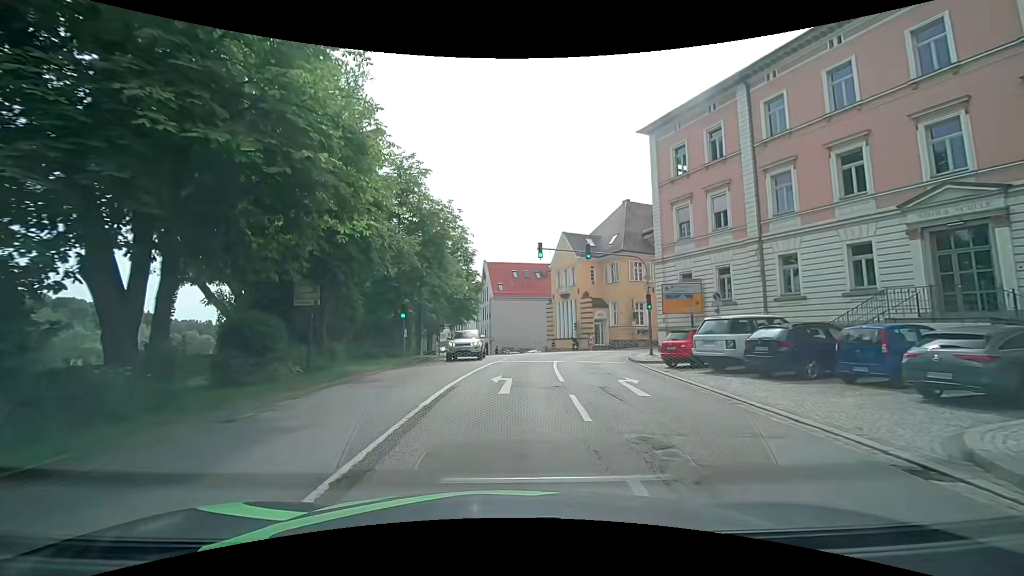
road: primary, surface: asphalt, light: Day
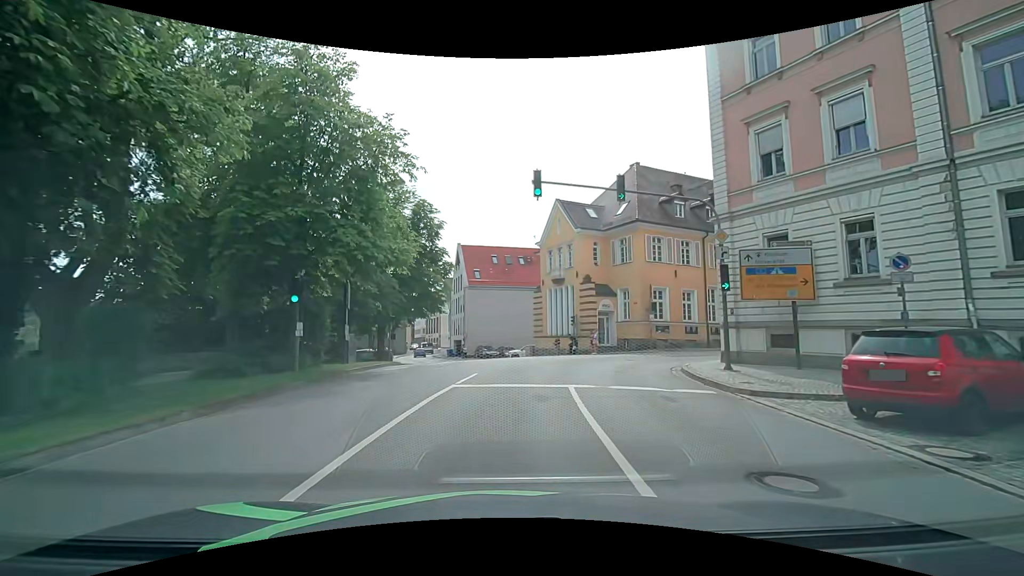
(0.0, +11.9) m; +2°
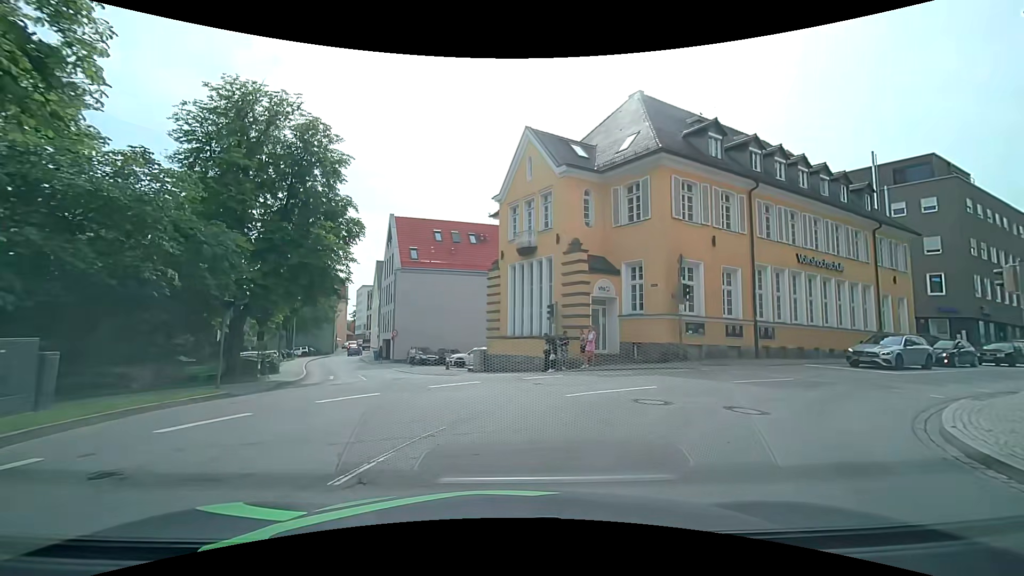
(+0.3, +14.3) m; +5°
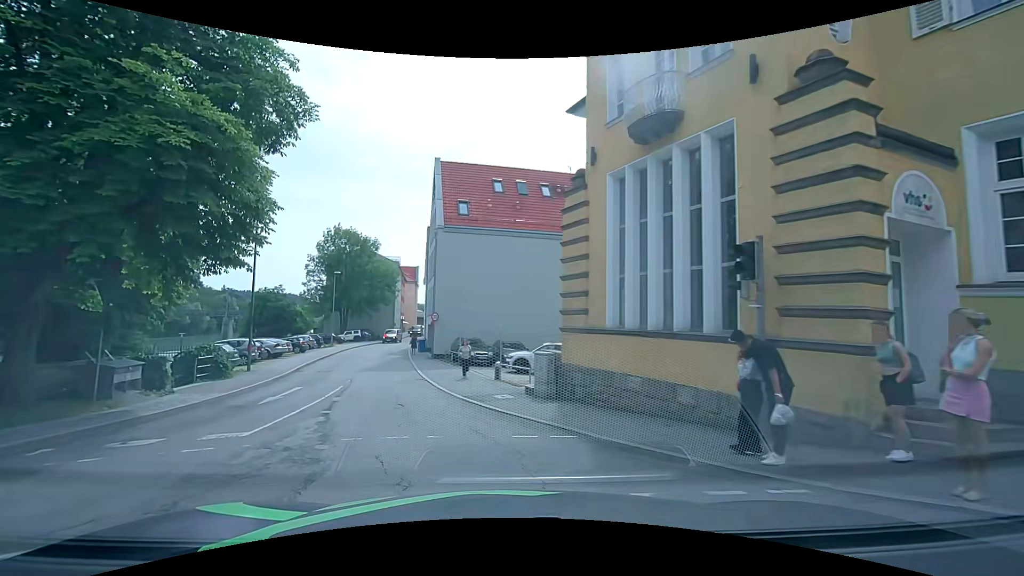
(-0.1, +14.7) m; -8°
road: tertiary
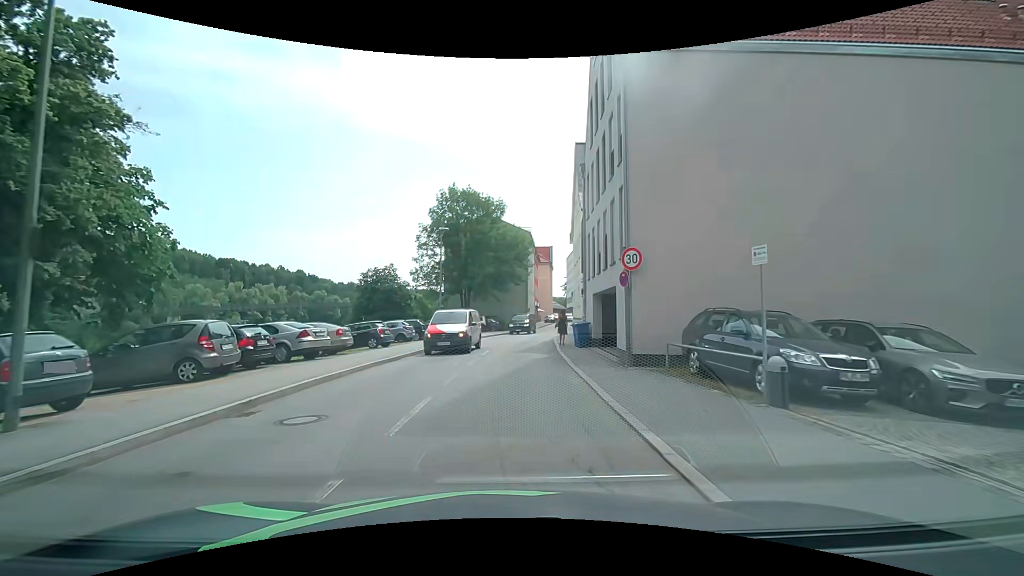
(-4.5, +19.9) m; -16°
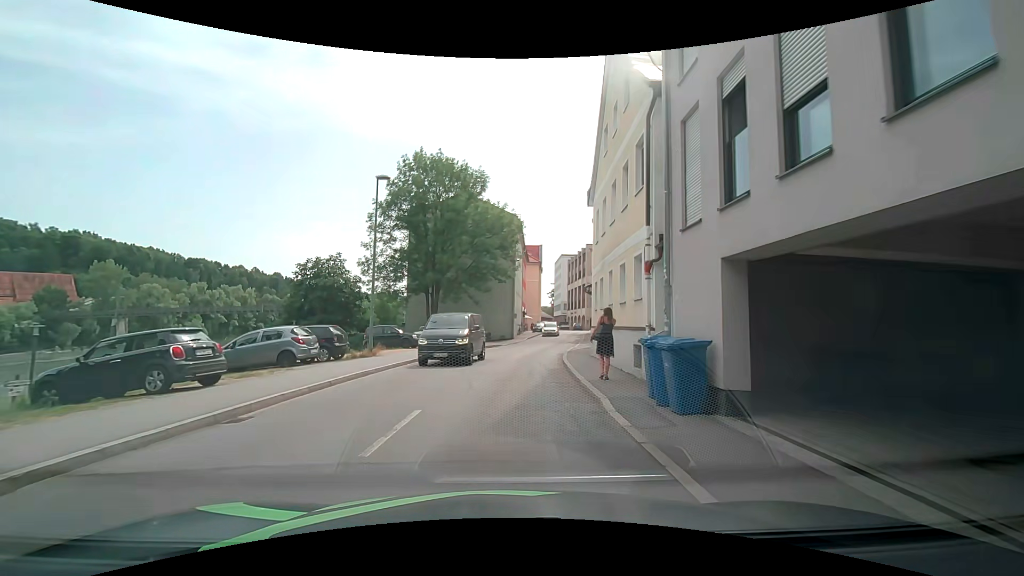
(+0.2, +14.2) m; -1°
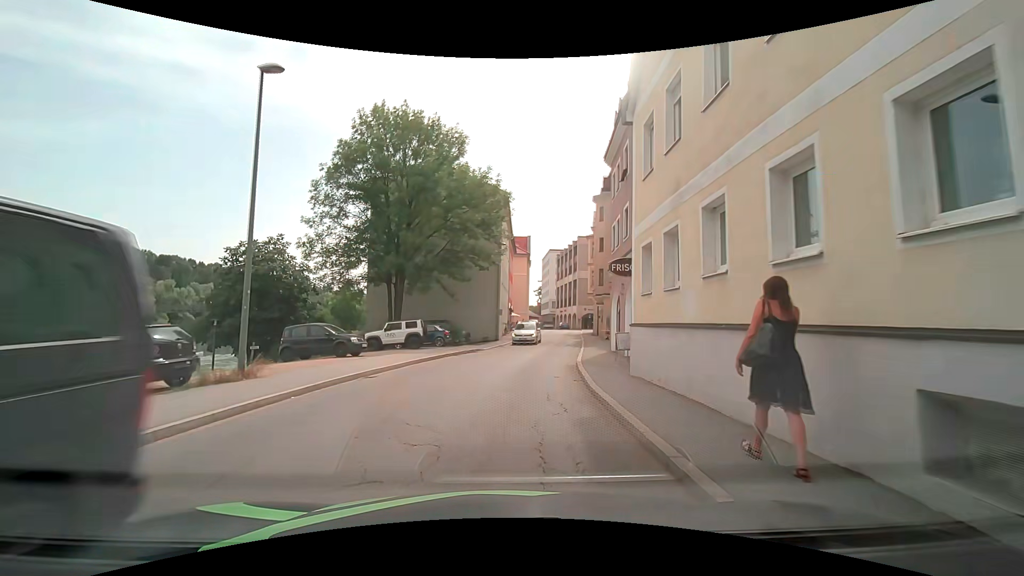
(+0.3, +9.2) m; +2°
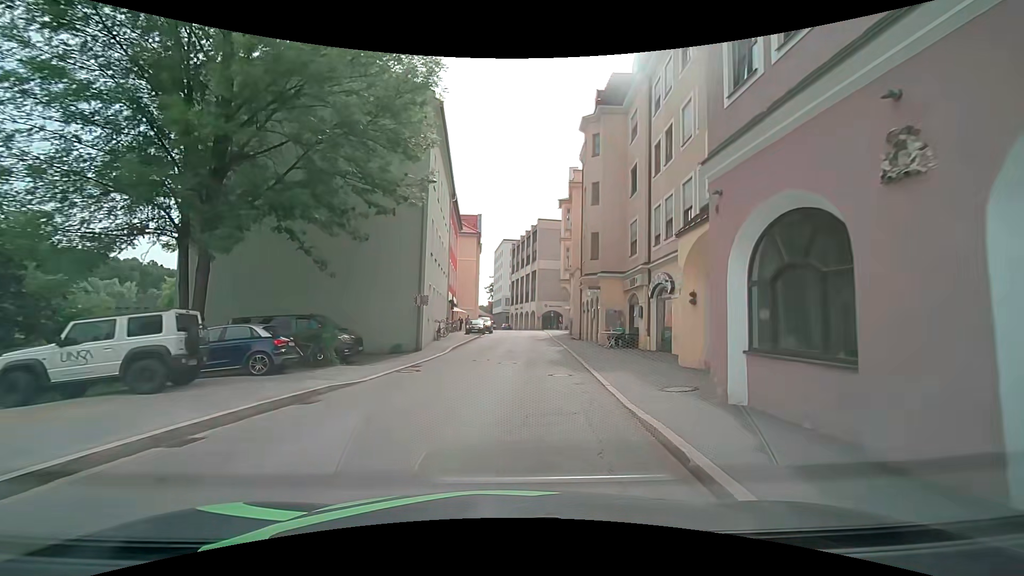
(+1.0, +17.5) m; +6°
(0, +10) (+1, +20) (+2, +30) (+2, +40) (+3, +50) (+4, +60) (+4, +70) (+4, +80) (+3, +90) (+1, +100) m
